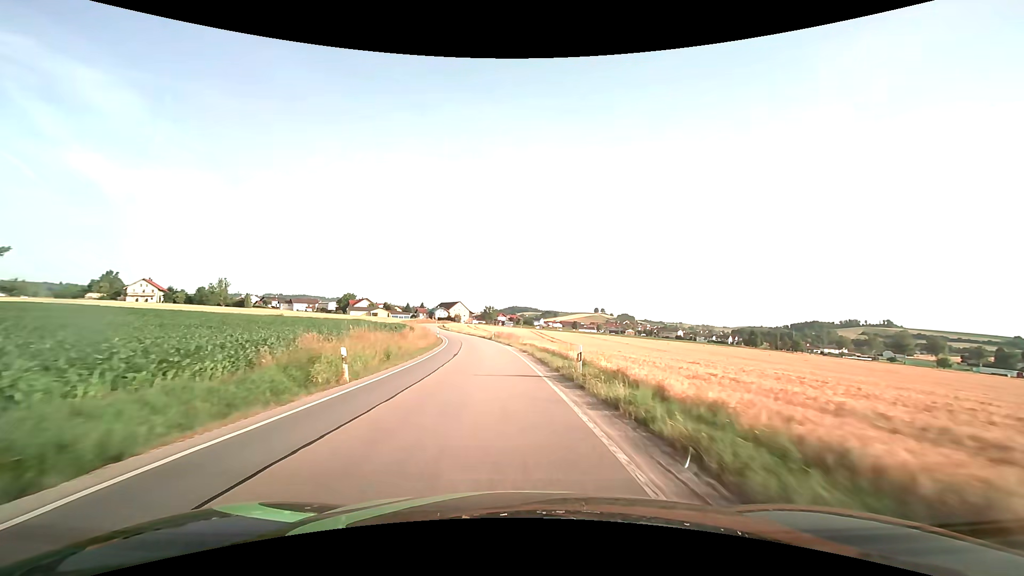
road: secondary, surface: asphalt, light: Day
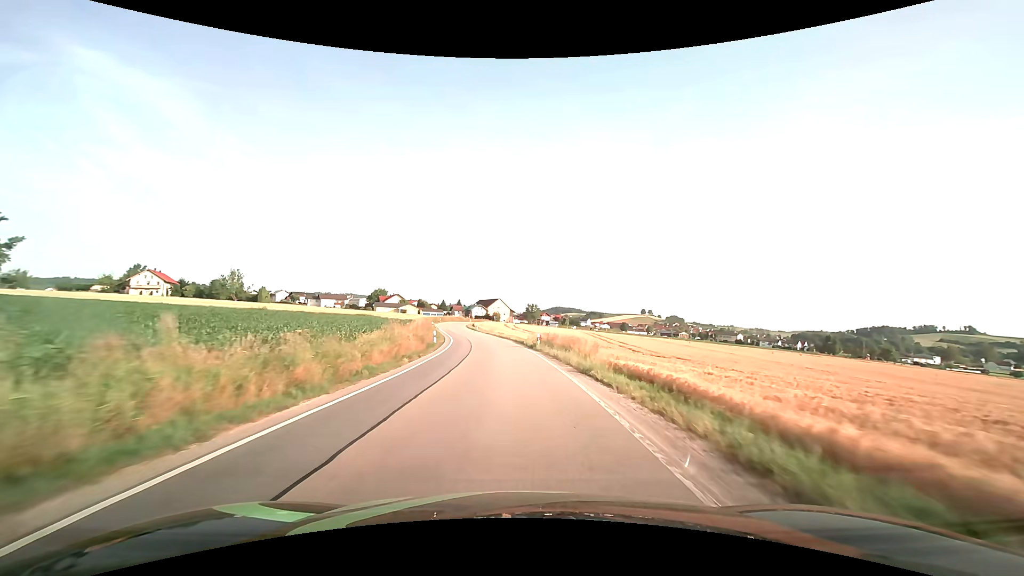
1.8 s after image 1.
(-1.5, +29.5) m; -5°
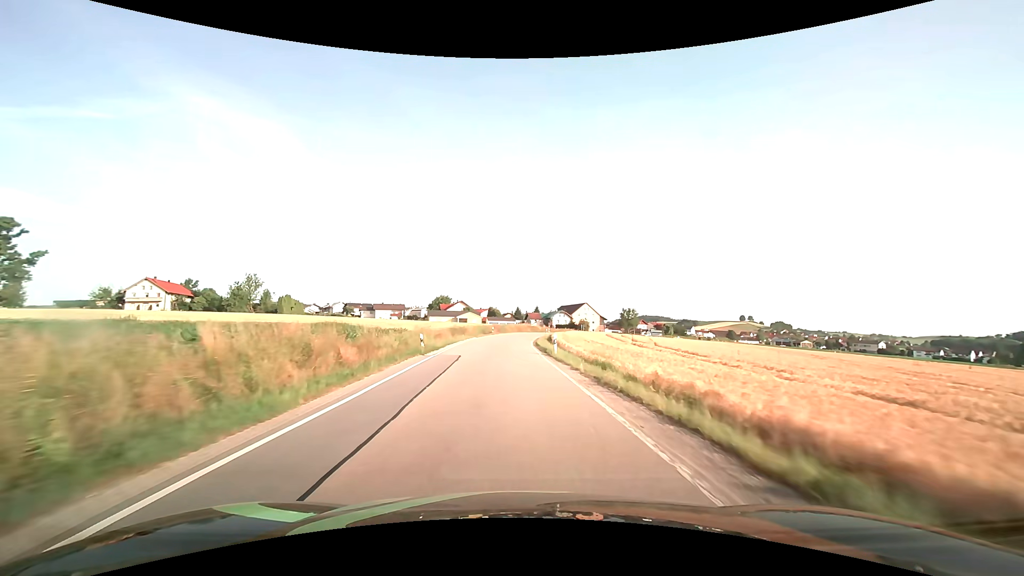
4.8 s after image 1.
(-3.5, +50.5) m; -9°
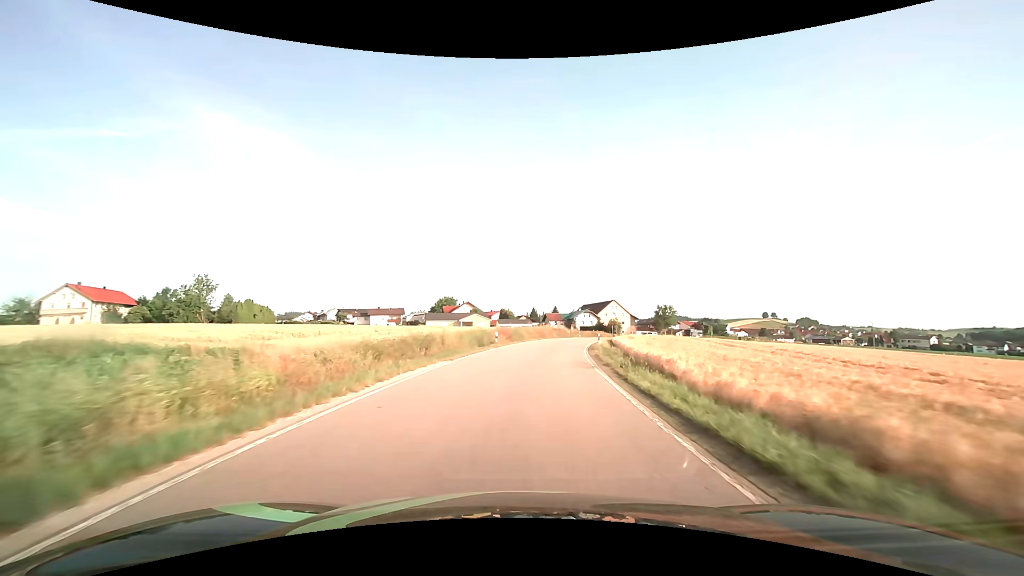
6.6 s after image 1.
(-0.8, +30.3) m; -2°
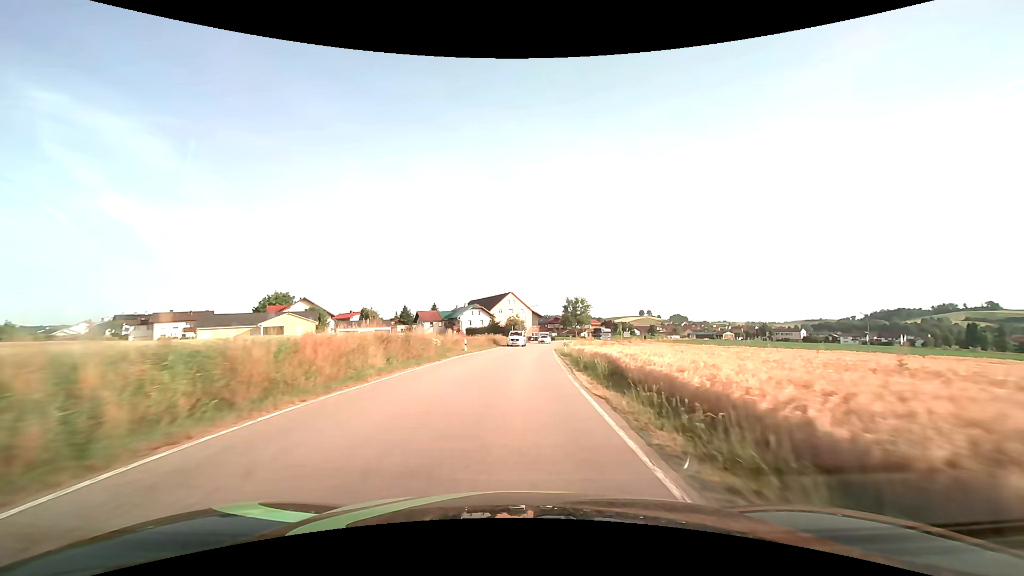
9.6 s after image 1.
(+5.4, +47.8) m; +13°
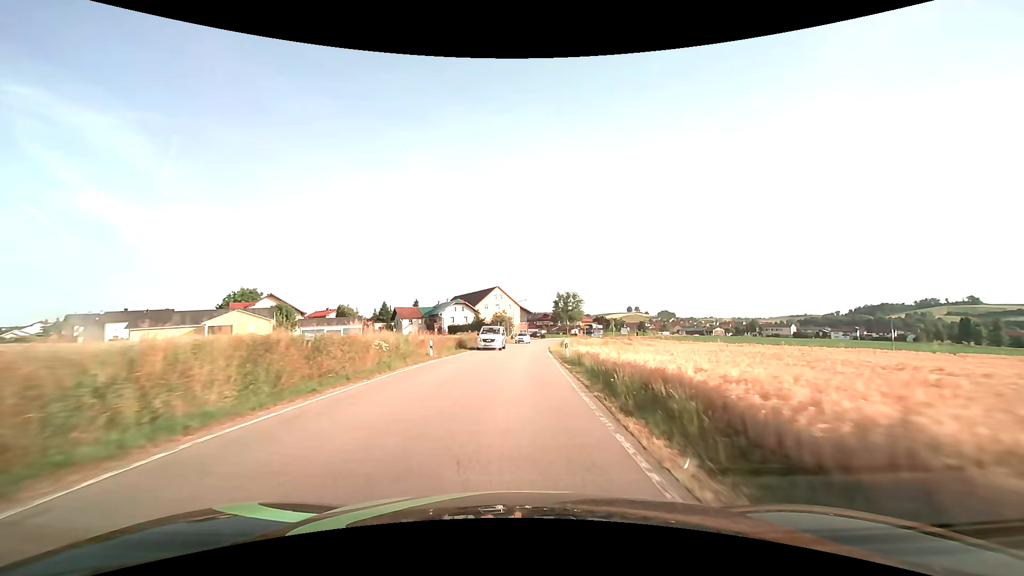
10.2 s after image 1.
(+0.1, +9.5) m; +1°
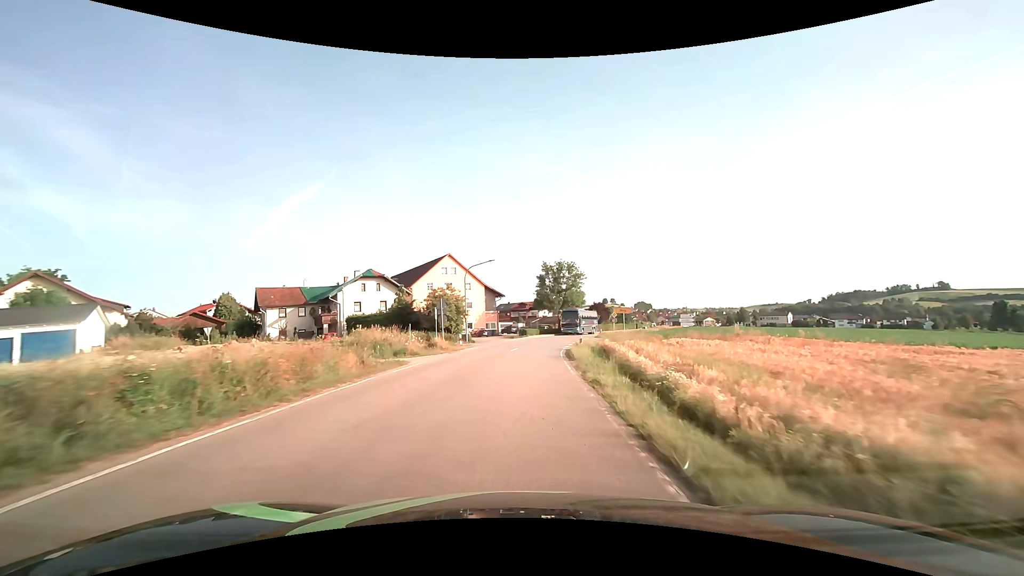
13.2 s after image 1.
(+1.5, +46.5) m; +3°
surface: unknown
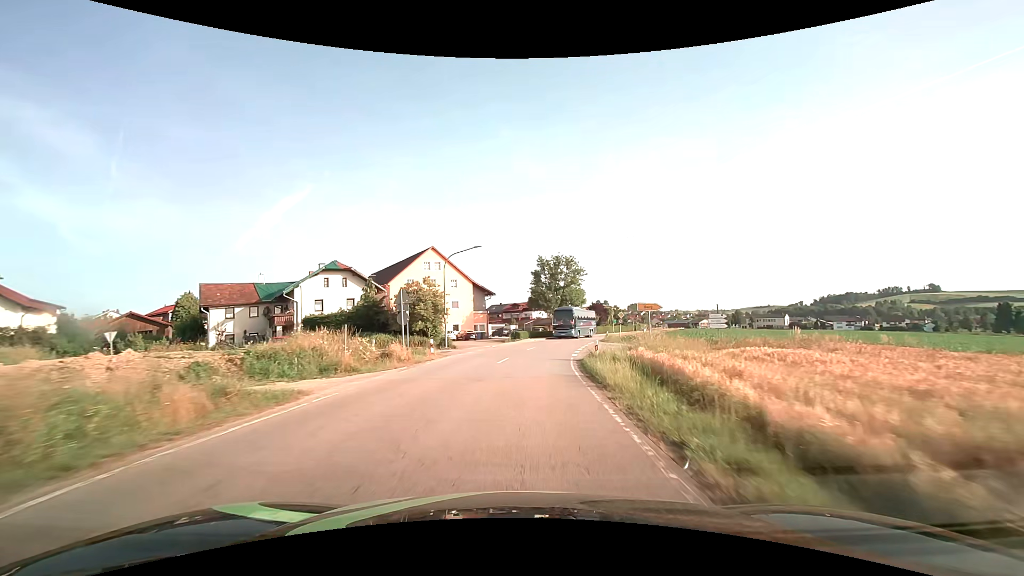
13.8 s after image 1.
(+0.1, +8.9) m; +1°
(0, +10) (+1, +20) (+2, +30) (+4, +40) (+6, +49) (+9, +59) (+12, +69) (+15, +78) (+18, +88) (+21, +97) m
